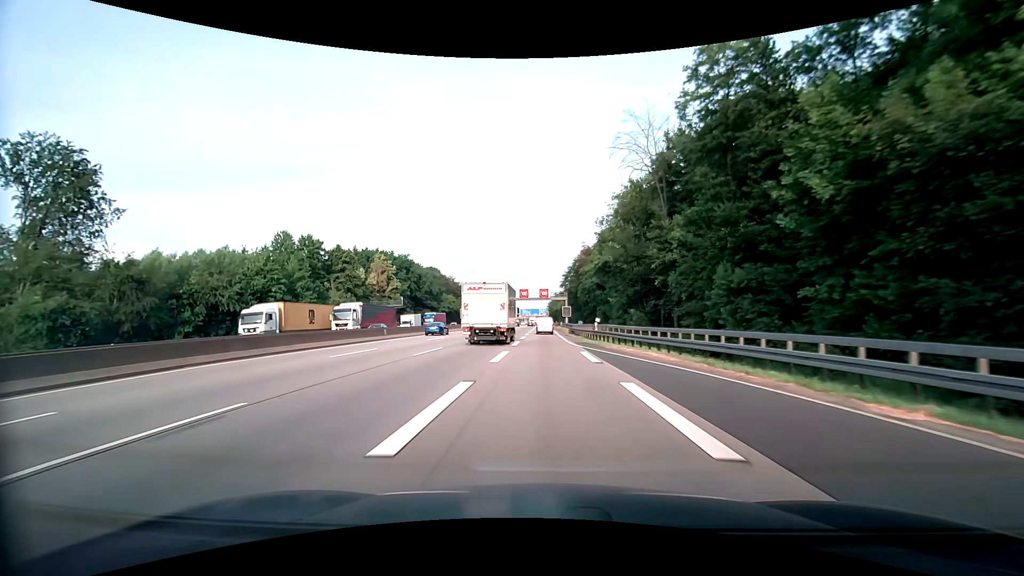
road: motorway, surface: asphalt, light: Day
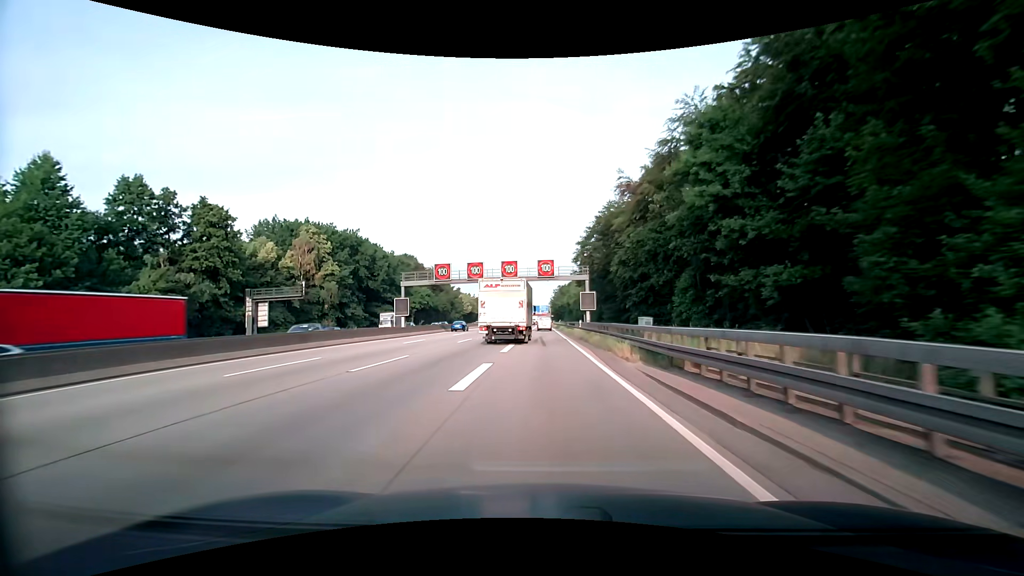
(+0.2, +43.4) m; 0°
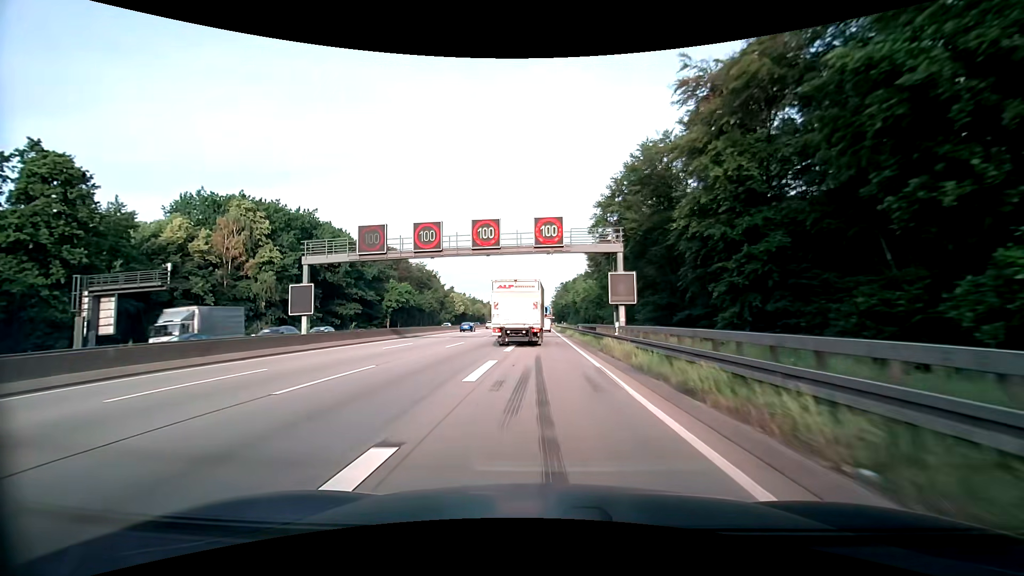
(0.0, +22.2) m; 0°
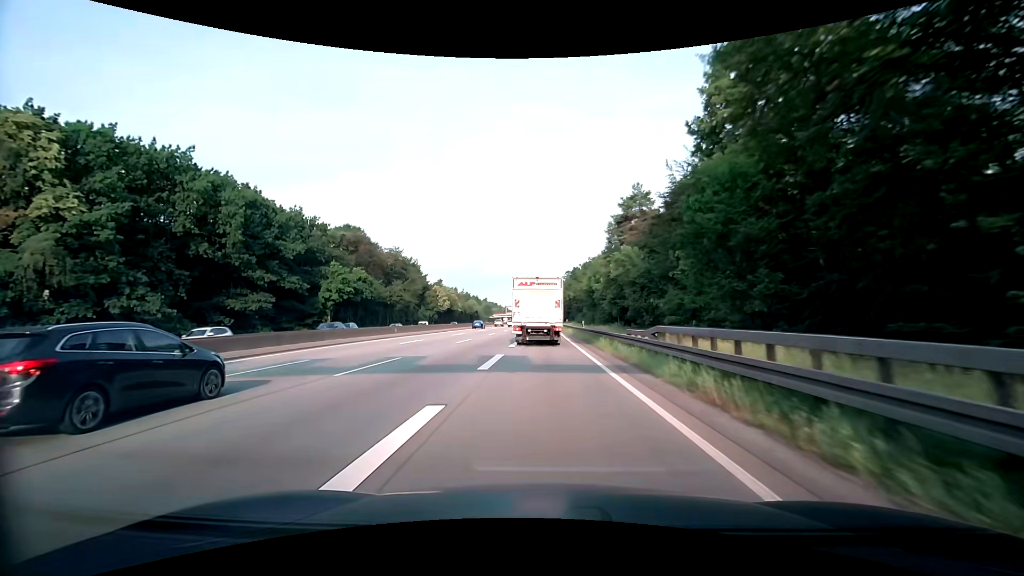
(0.0, +33.4) m; 0°
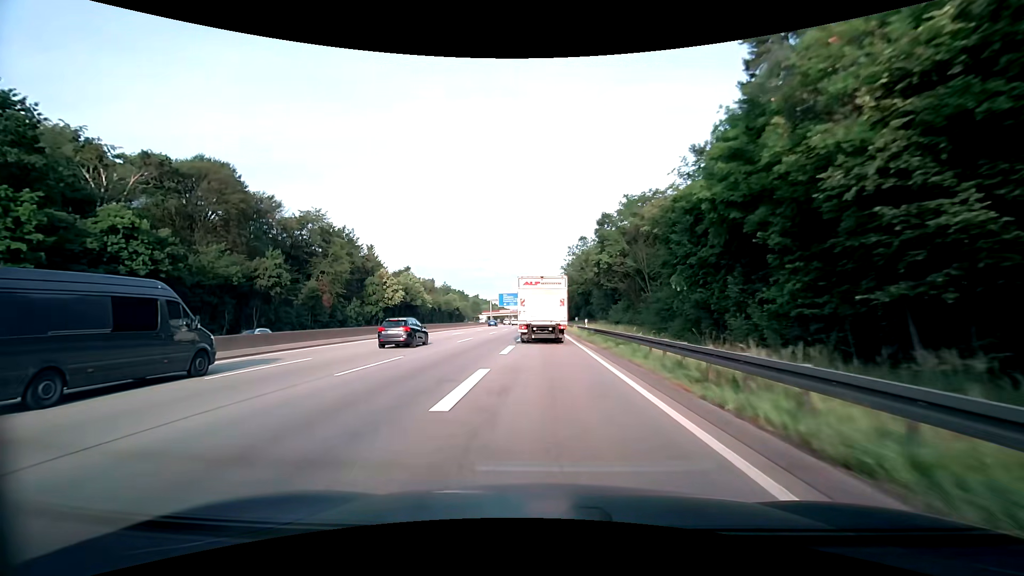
(-0.6, +54.3) m; -1°
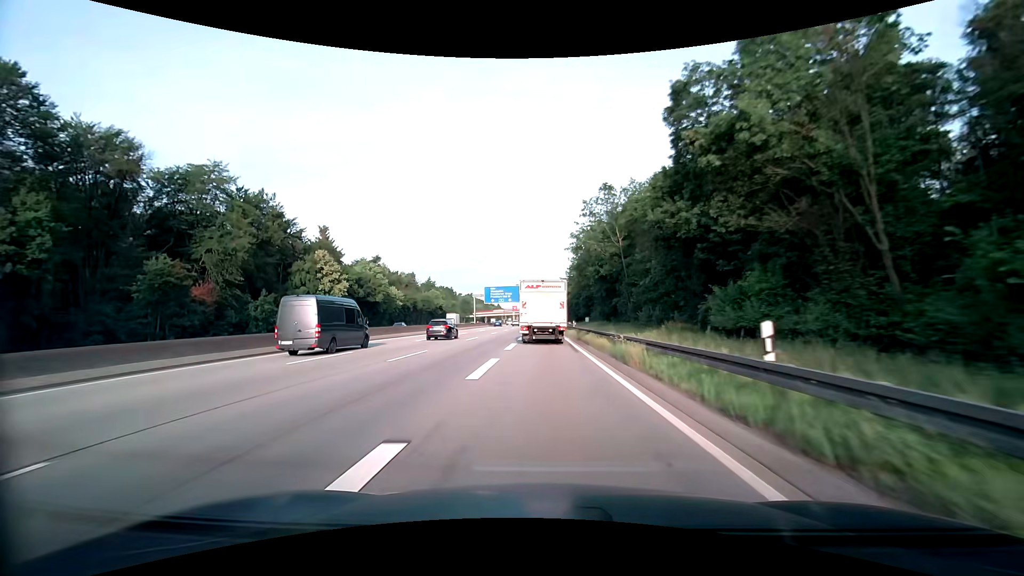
(+0.2, +31.9) m; 0°
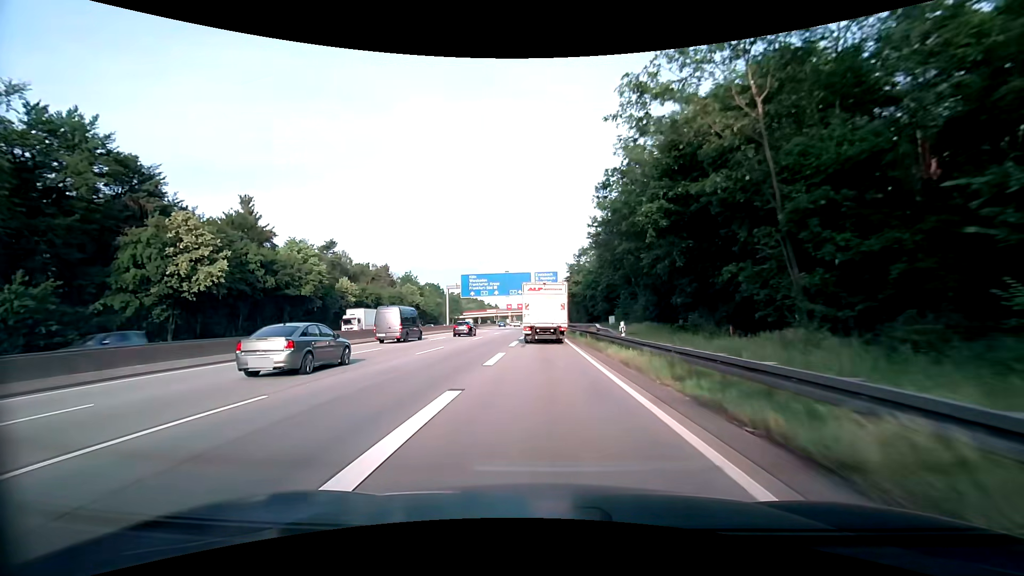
(+0.1, +31.8) m; 0°
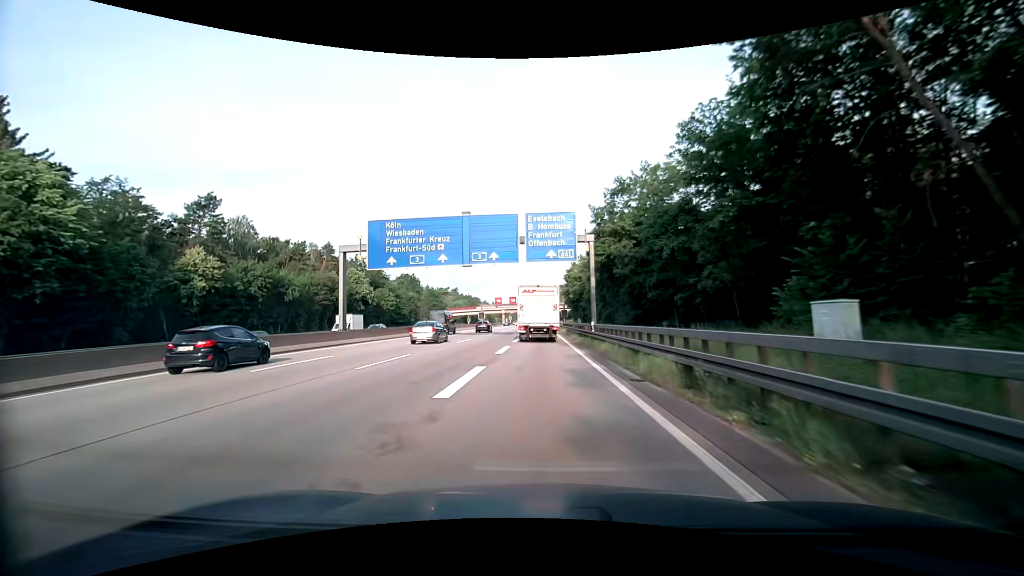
(-0.1, +42.8) m; 0°
(0, +10) (0, +20) (0, +30) (0, +40) (0, +50) (0, +60) (0, +70) (0, +80) (-1, +90) (-1, +100) m
